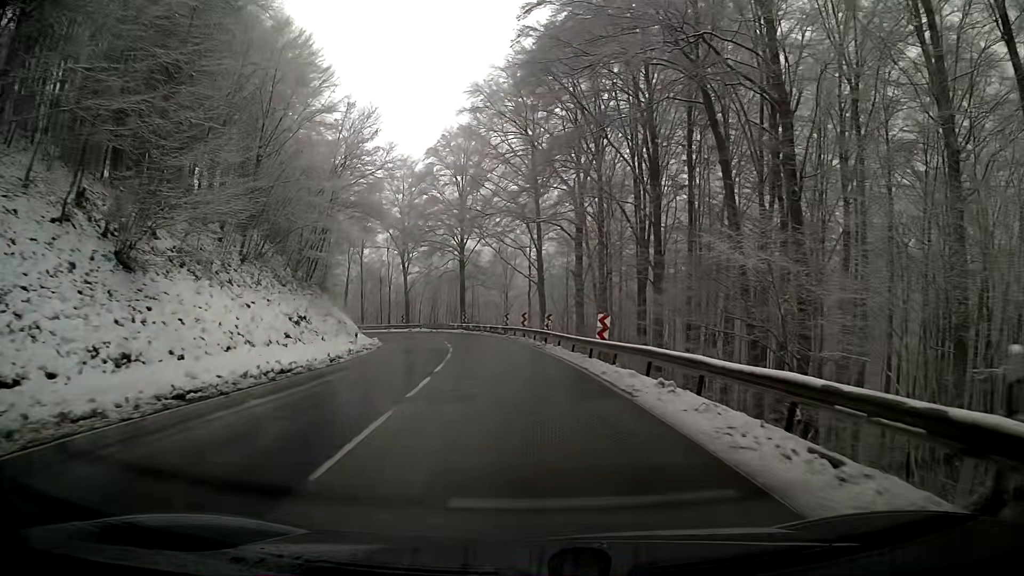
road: primary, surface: asphalt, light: Day
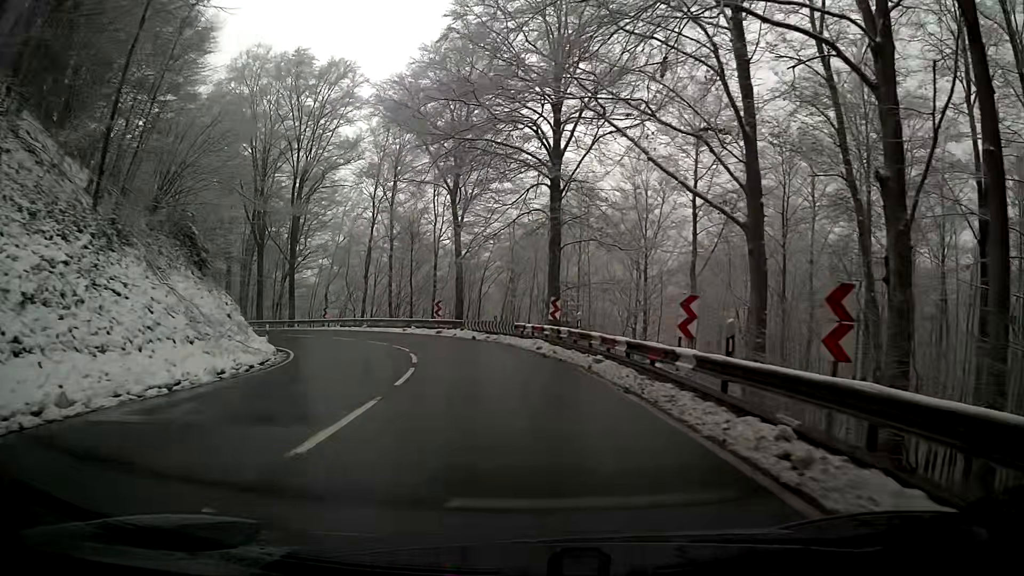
(-2.9, +42.1) m; -9°
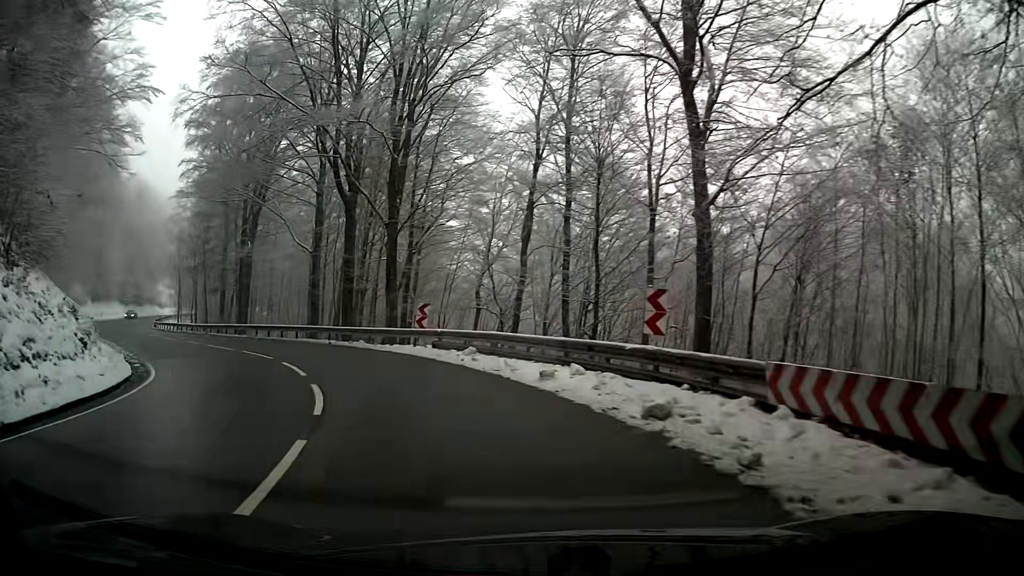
(-4.3, +27.8) m; -21°
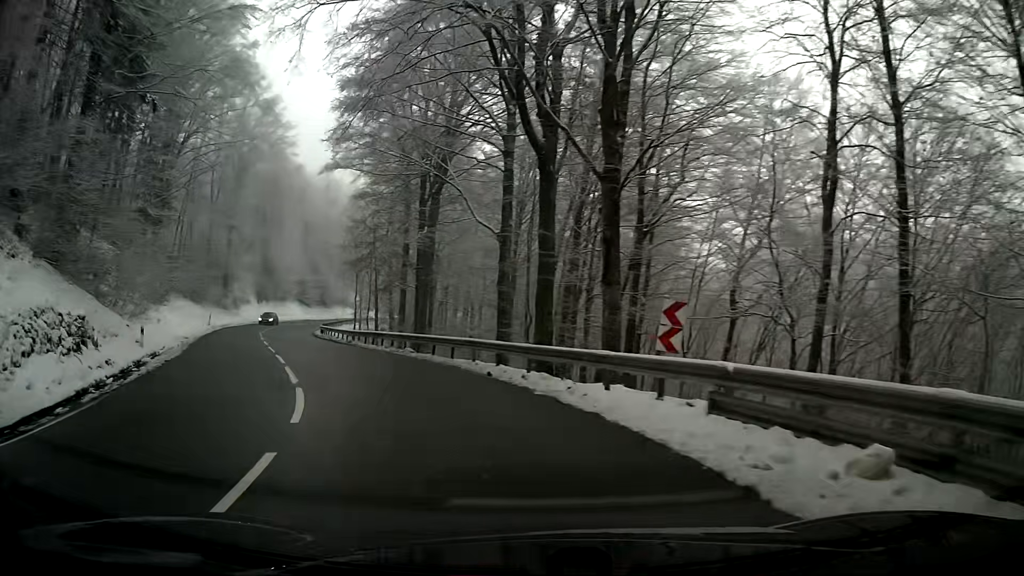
(-2.3, +13.7) m; -19°
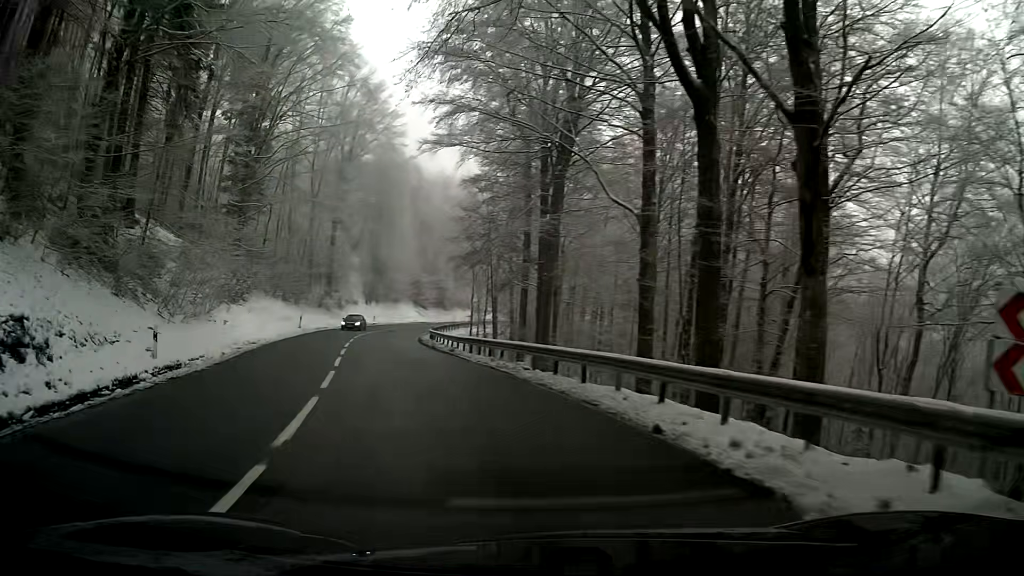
(-0.7, +7.2) m; -10°
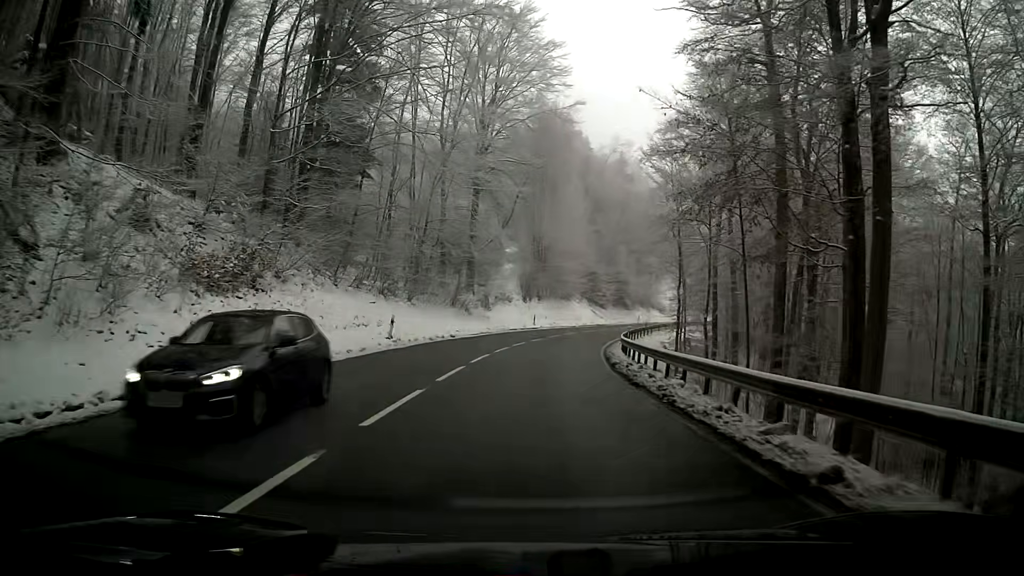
(-2.7, +23.5) m; -10°
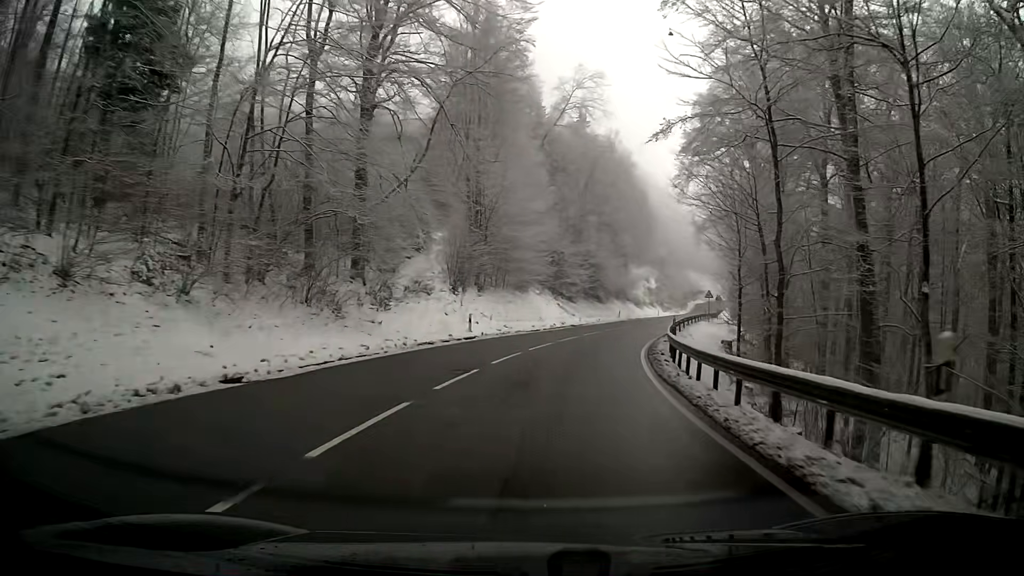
(+0.6, +26.2) m; +5°
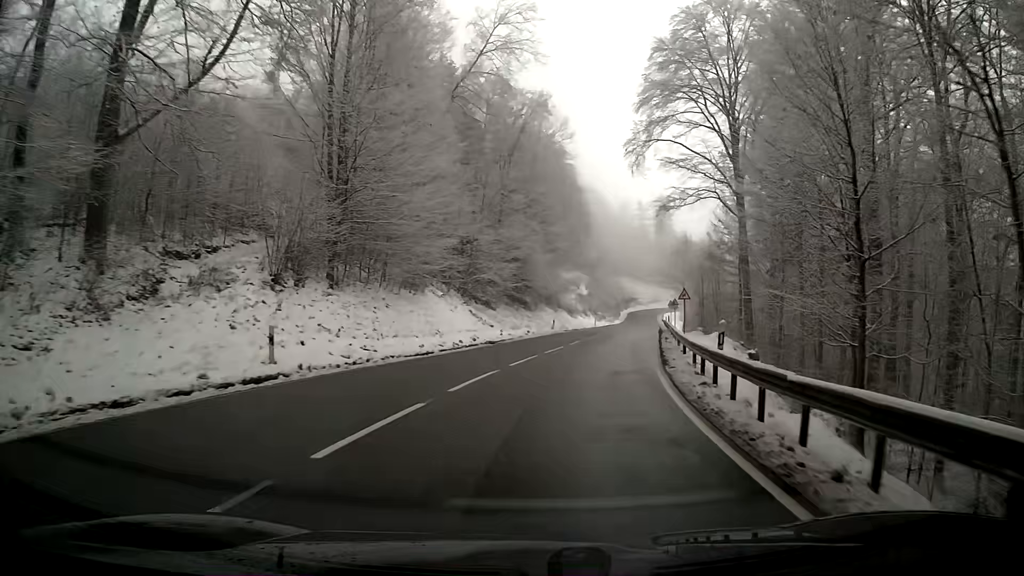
(+1.1, +17.9) m; +7°
